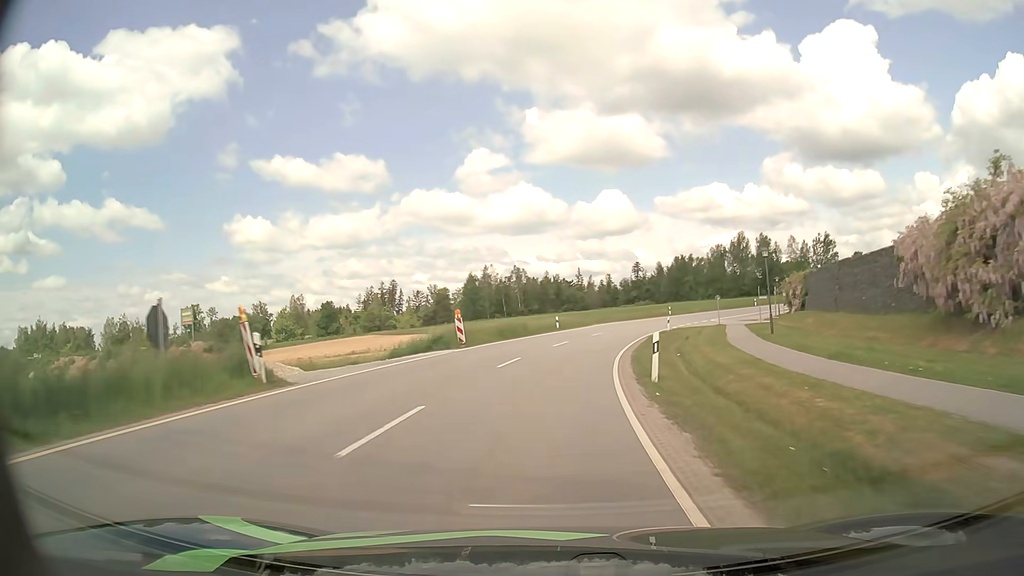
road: tertiary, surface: asphalt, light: Day
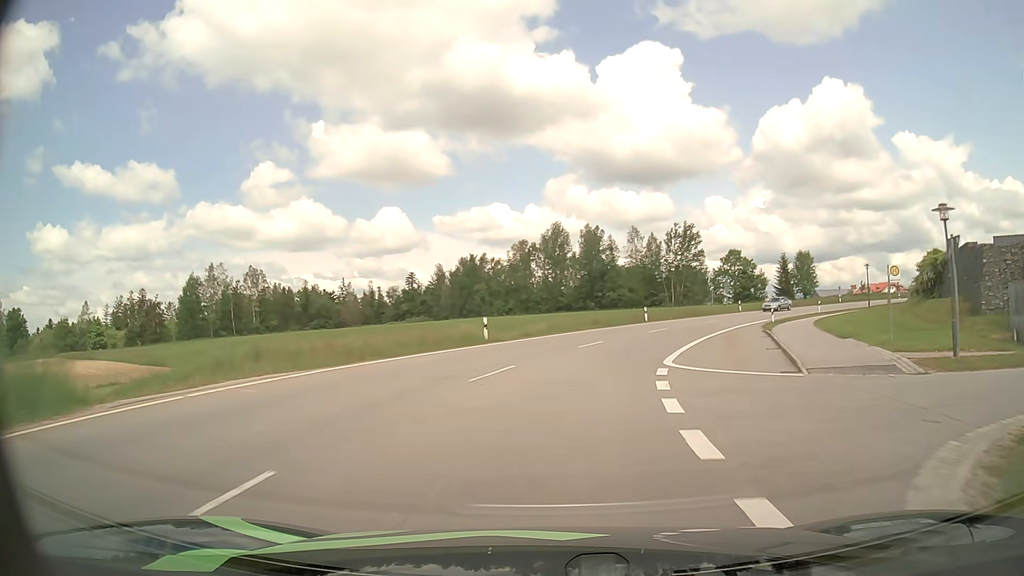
(+6.9, +51.2) m; +18°
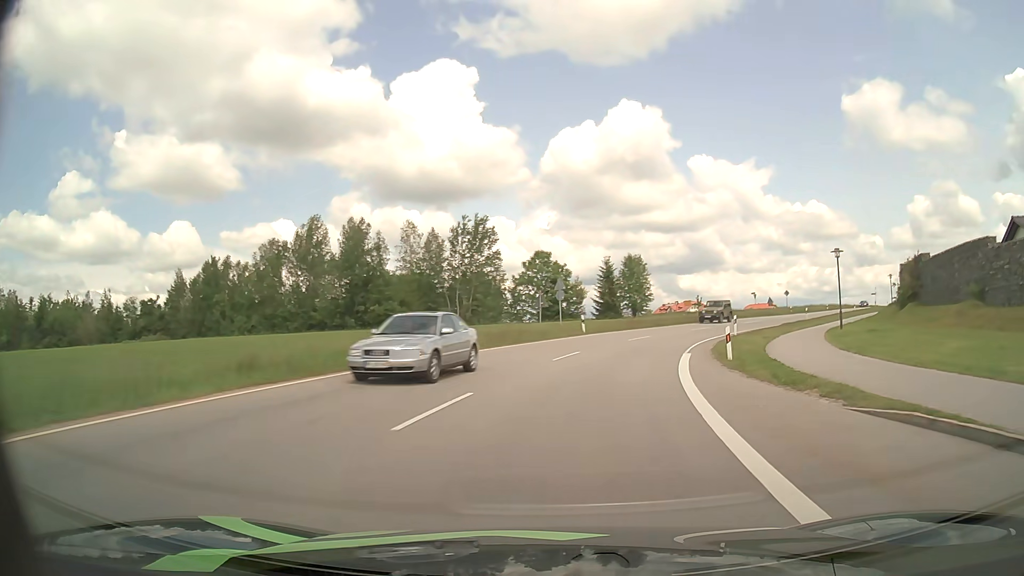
(+4.2, +28.2) m; +19°
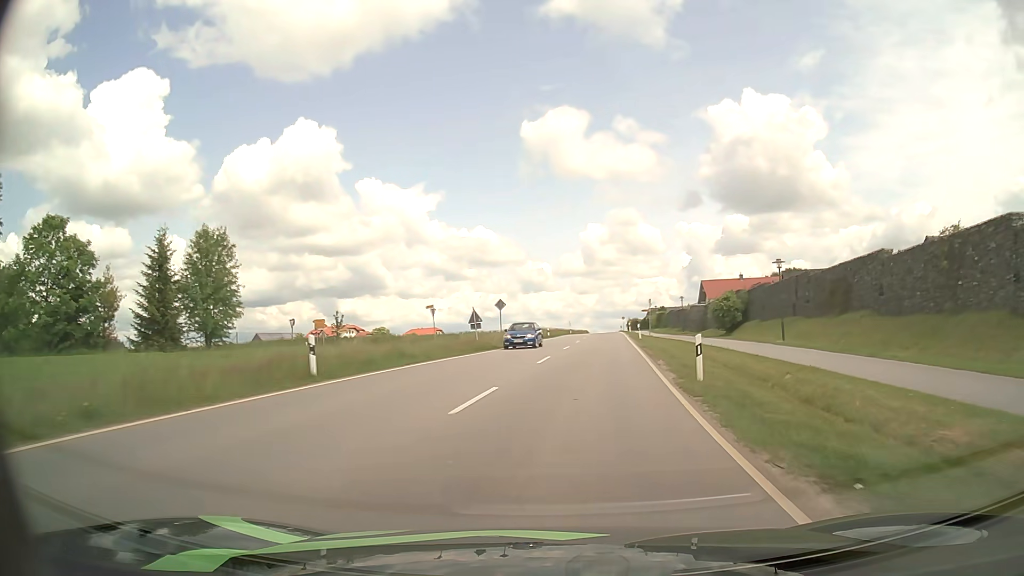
(+11.5, +42.6) m; +29°
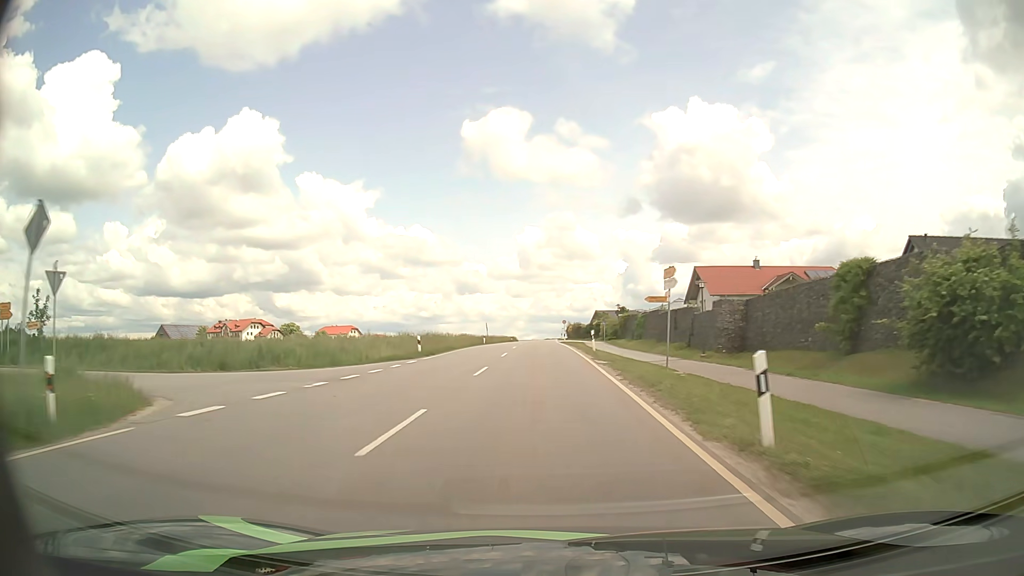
(+3.1, +38.9) m; +6°
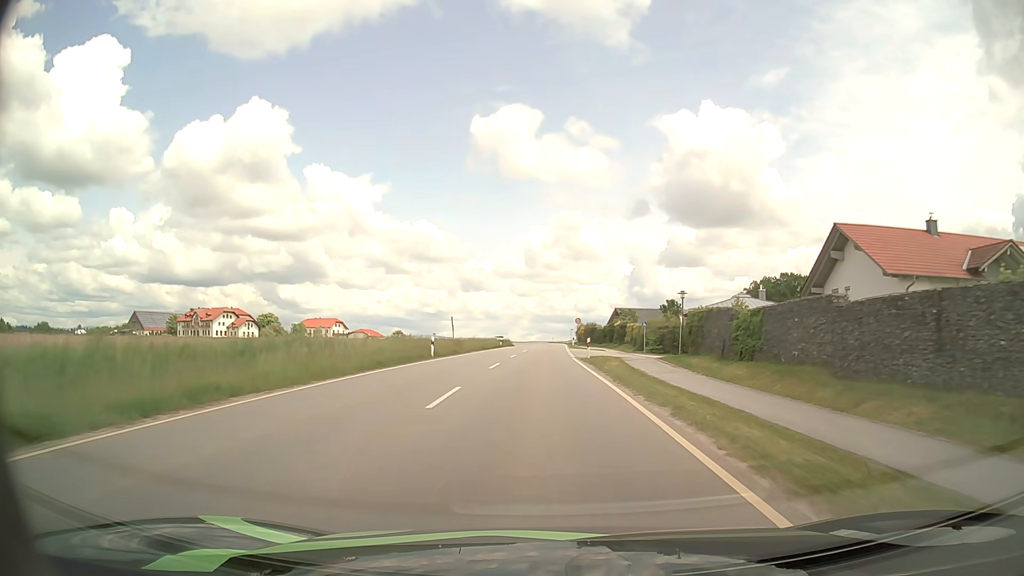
(-0.2, +32.1) m; 0°
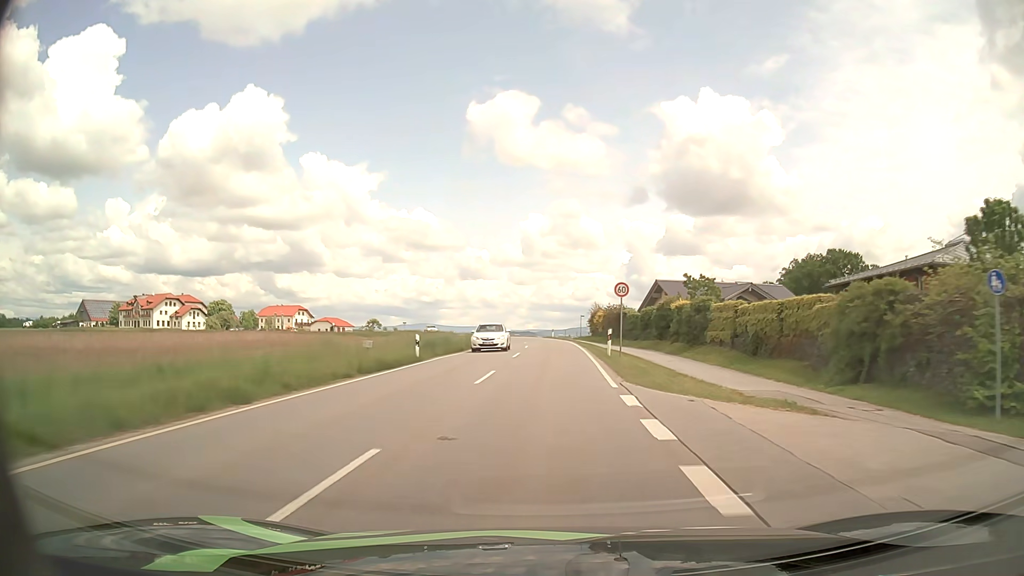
(+0.2, +44.0) m; 0°
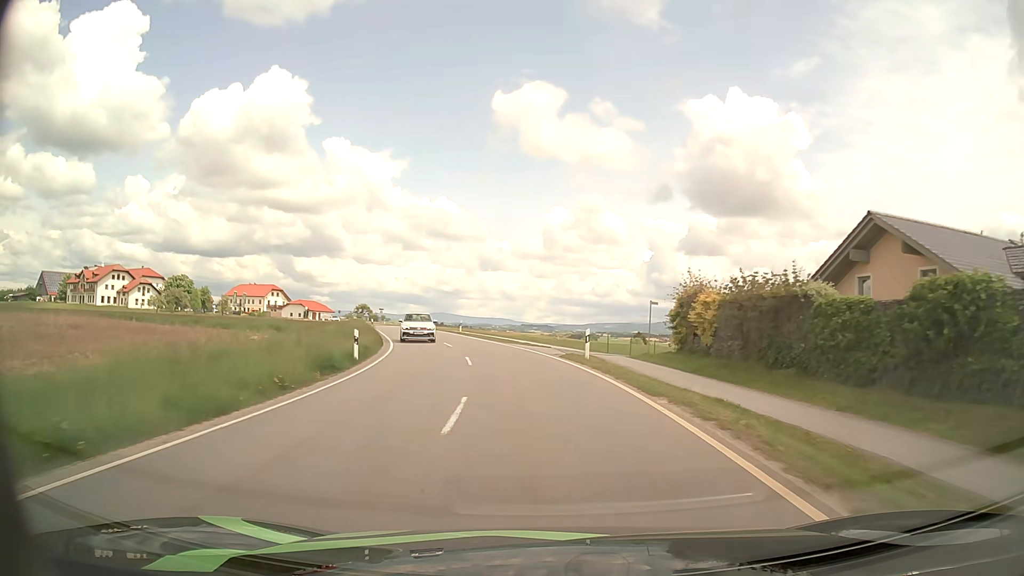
(-0.1, +43.0) m; -1°
(0, +10) (-1, +20) (-2, +30) (-4, +40) (-7, +49) (-10, +59) (-13, +68) (-16, +78) (-19, +87) (-22, +97) m
